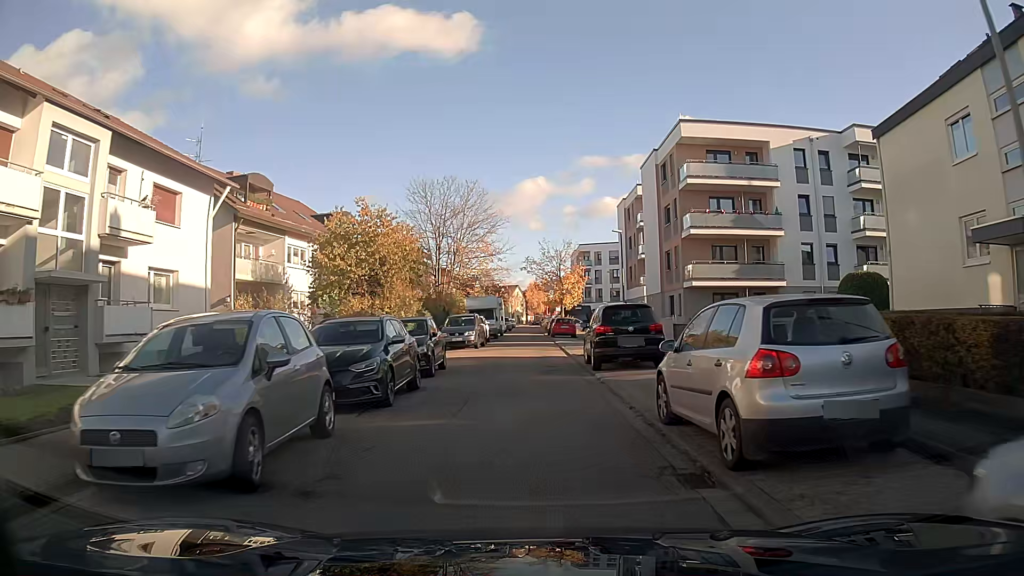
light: Day
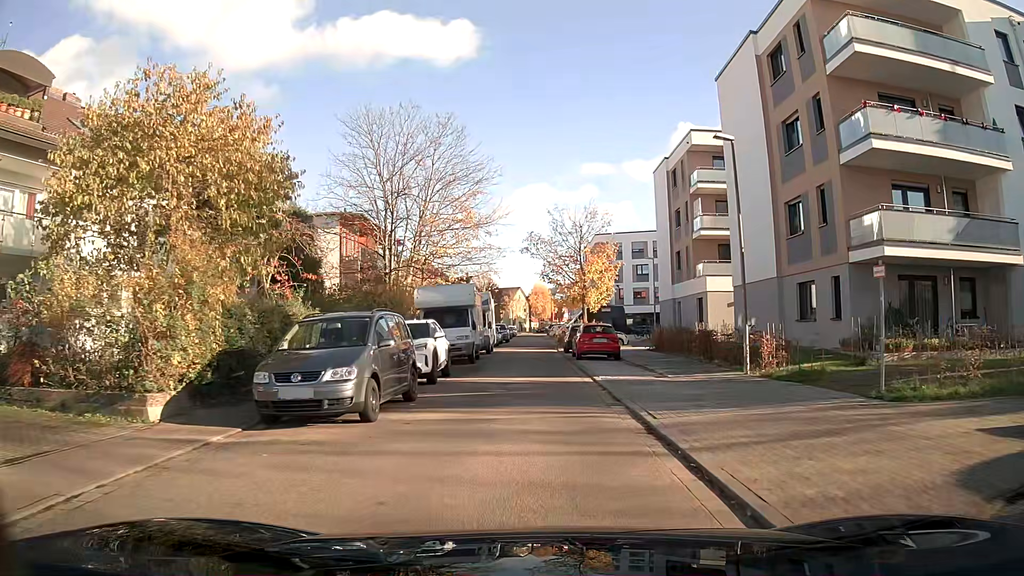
(-0.1, +21.2) m; 0°
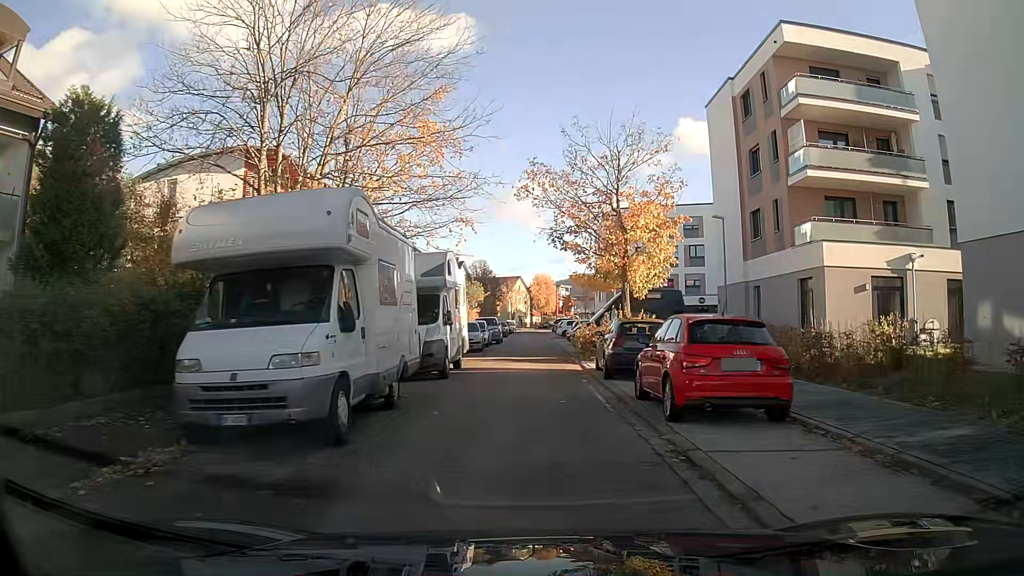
(-0.1, +17.1) m; 0°
(0, +10) (0, +20) (0, +30) (0, +40) (0, +50) (0, +60) (0, +70) (0, +80) (0, +90) (+2, +100) m
